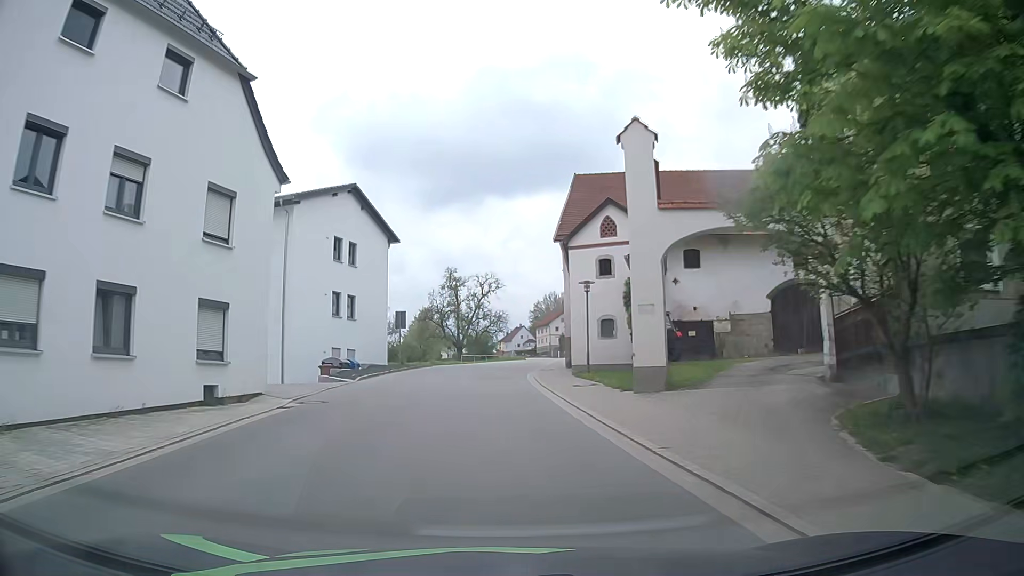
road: tertiary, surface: asphalt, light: Day
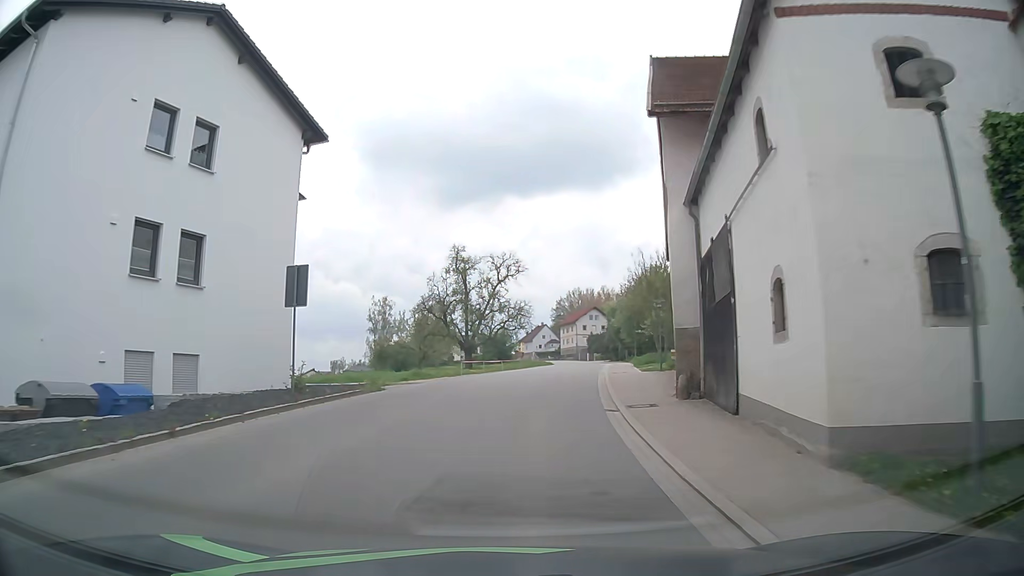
(-0.5, +22.1) m; -2°
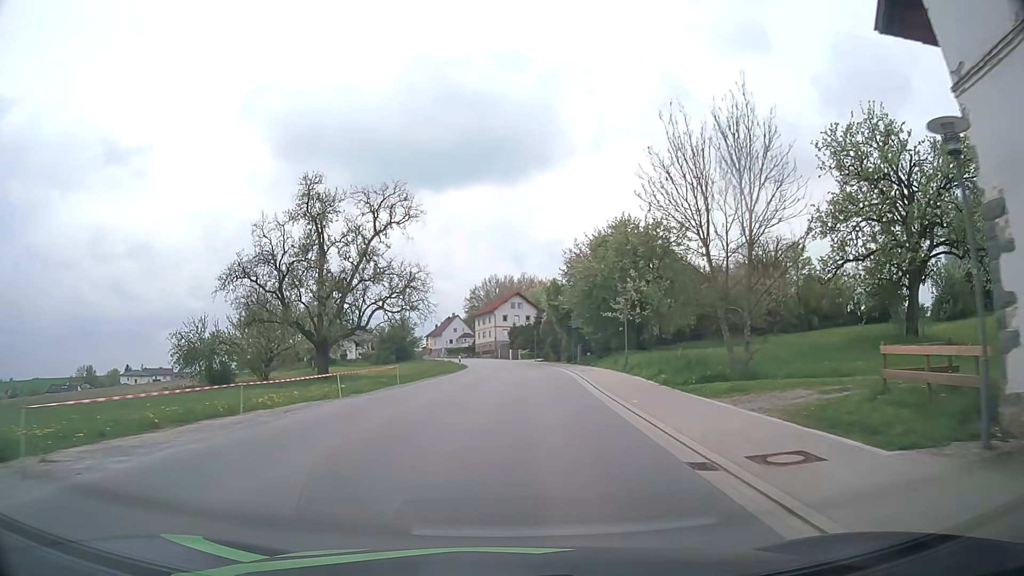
(+1.8, +30.0) m; +7°
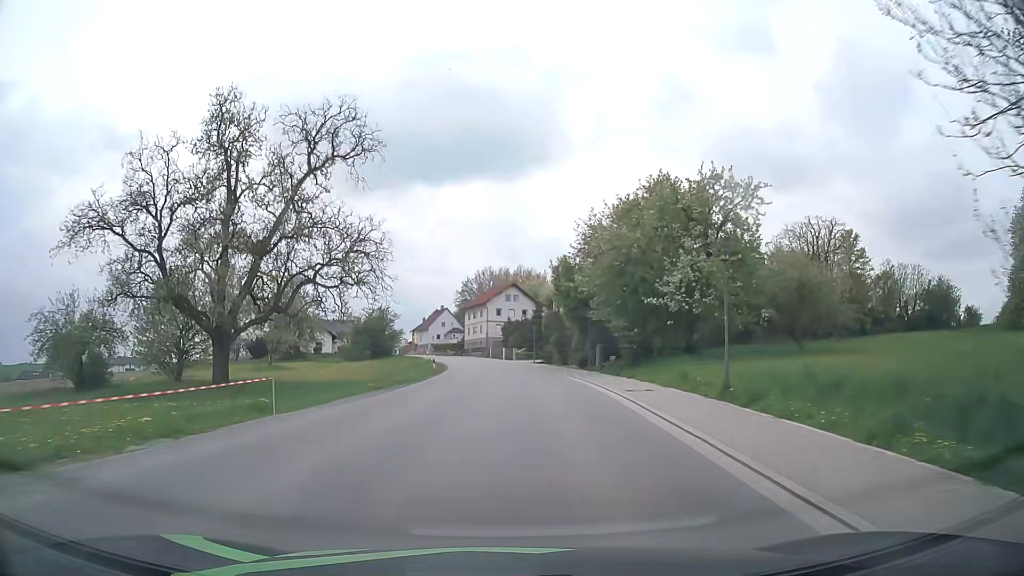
(+0.2, +15.2) m; +1°
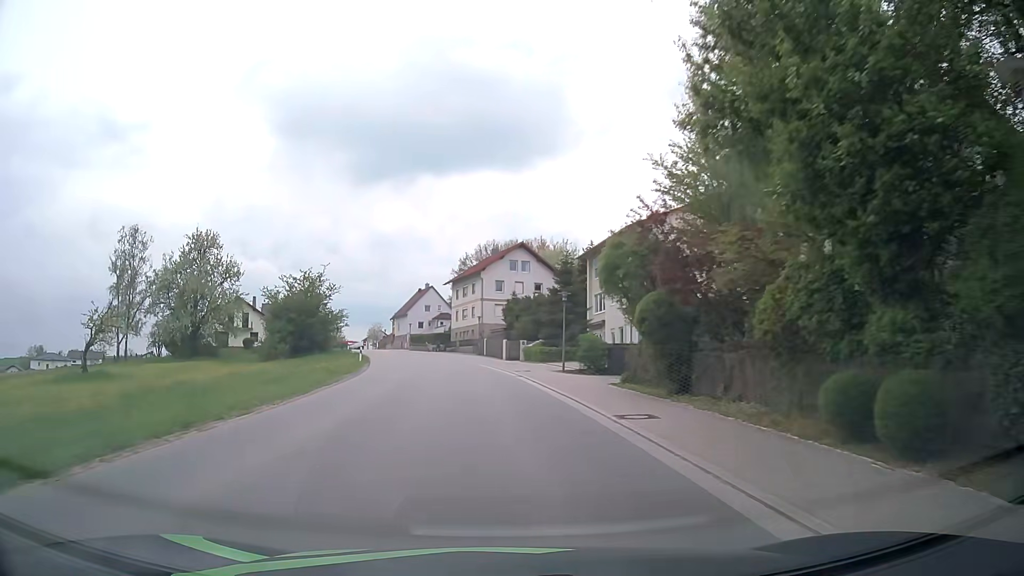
(+0.8, +38.2) m; -1°
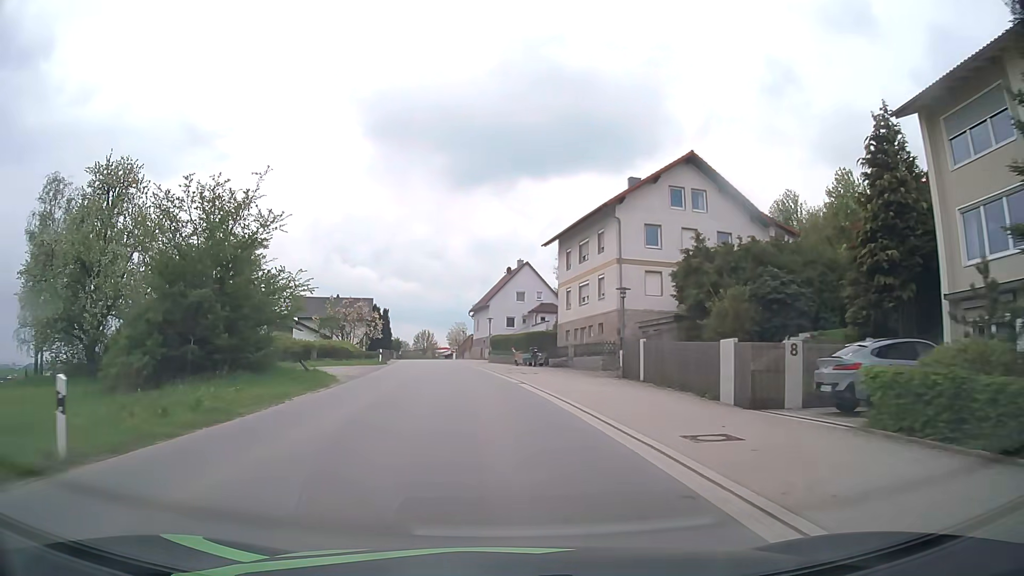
(-2.9, +38.1) m; -9°
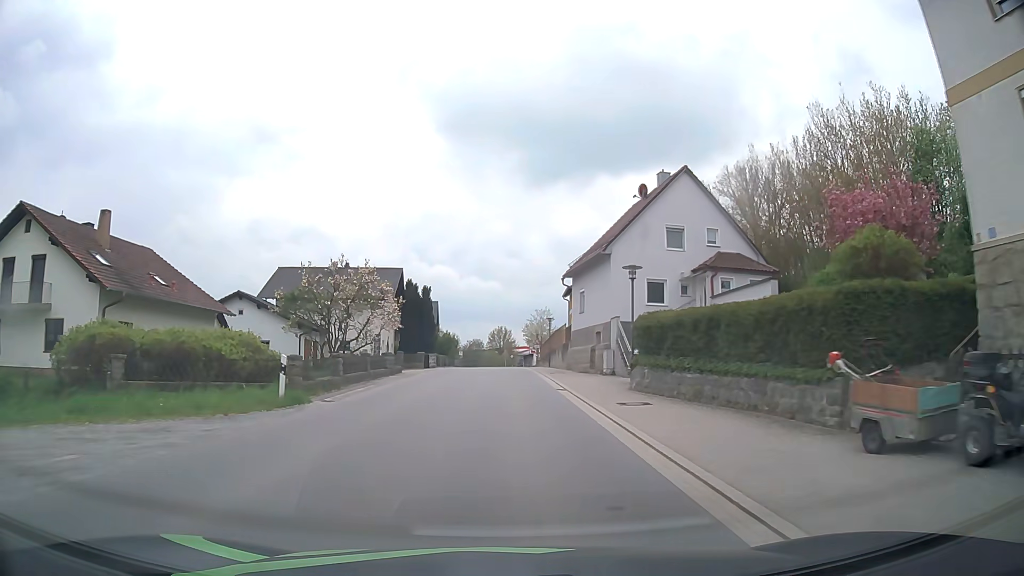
(-2.9, +37.8) m; -8°
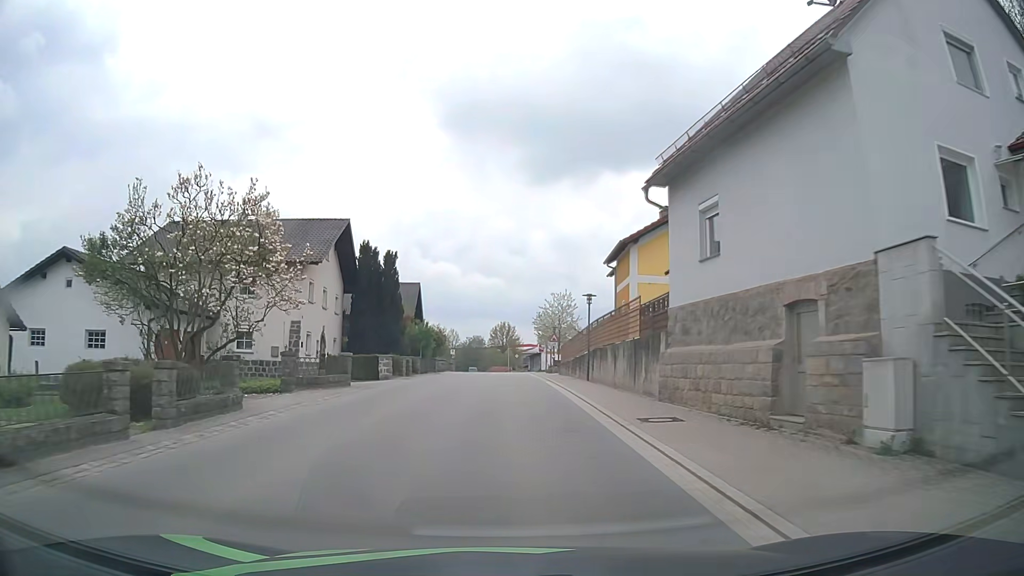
(0.0, +22.9) m; 0°
(0, +10) (0, +20) (0, +30) (0, +40) (0, +50) (0, +60) (0, +70) (0, +80) (-1, +90) (-1, +100) m
